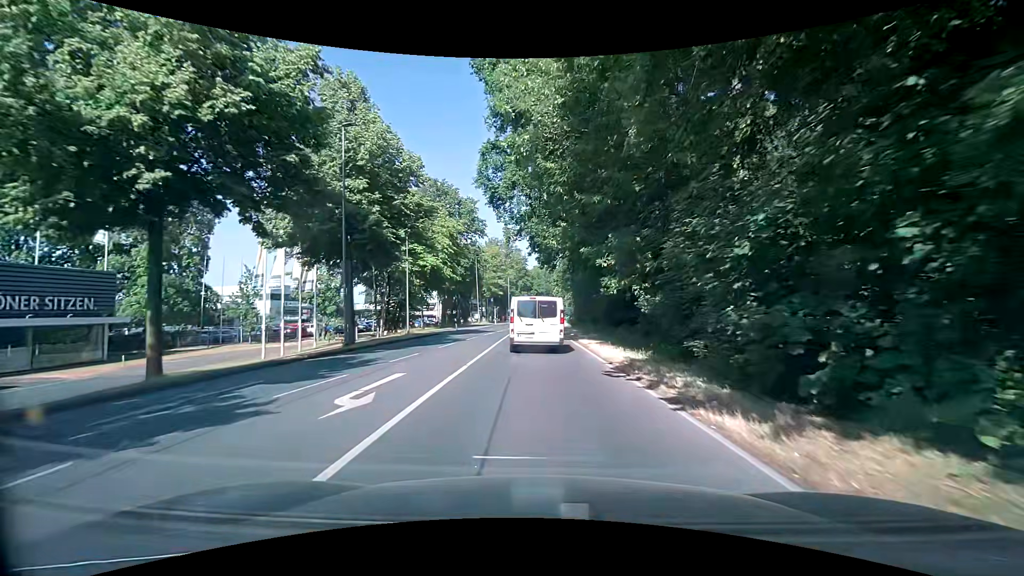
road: secondary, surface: asphalt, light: Day
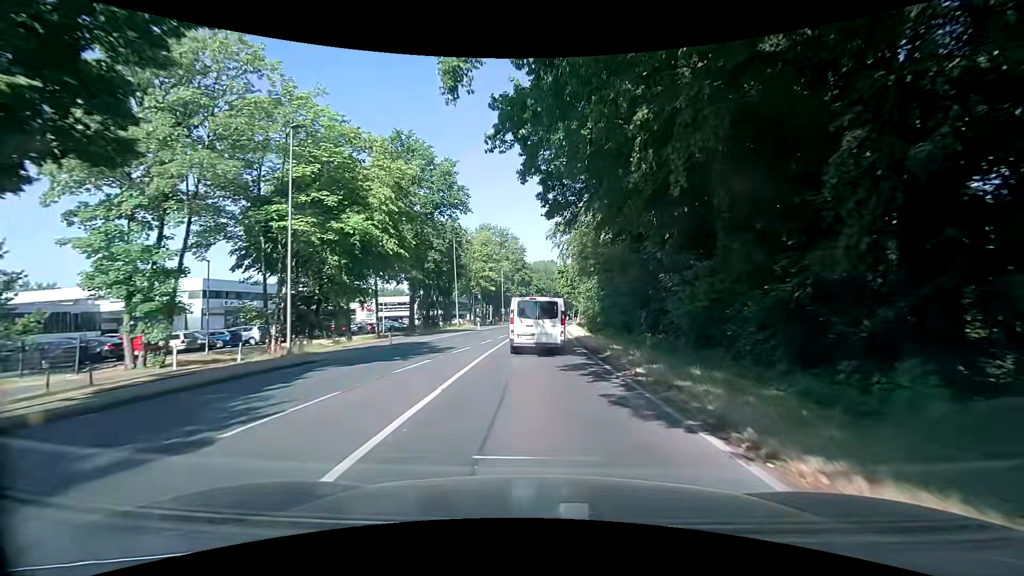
(0.0, +20.8) m; 0°
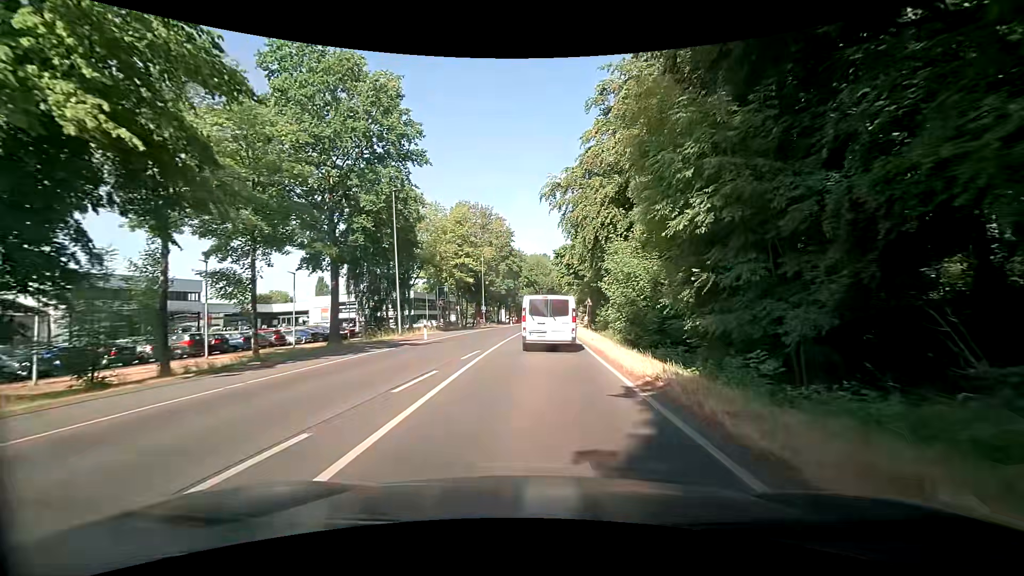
(-0.3, +21.1) m; +1°
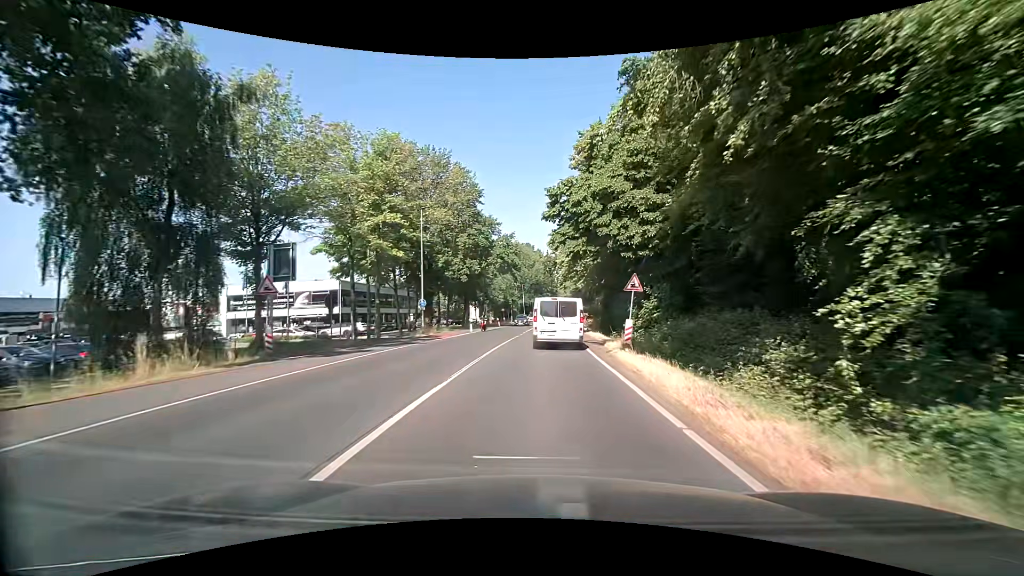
(+0.1, +29.5) m; +2°
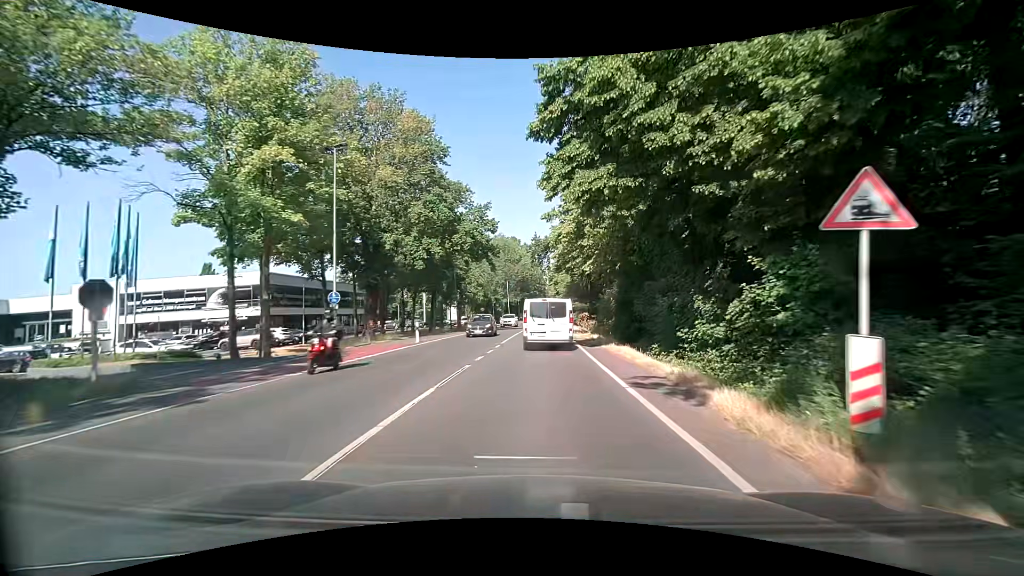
(+0.1, +15.4) m; +1°
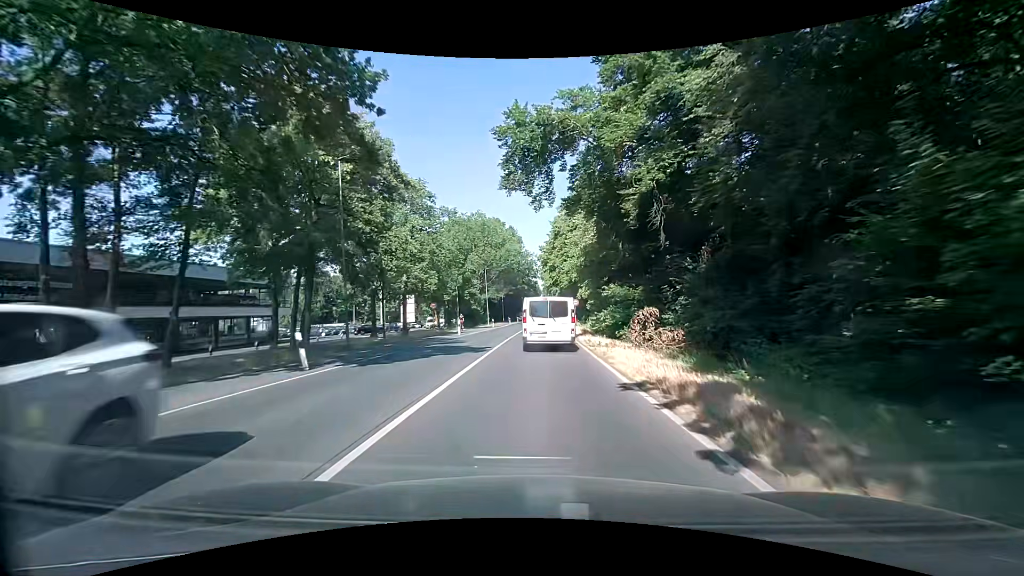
(+0.8, +31.6) m; +2°
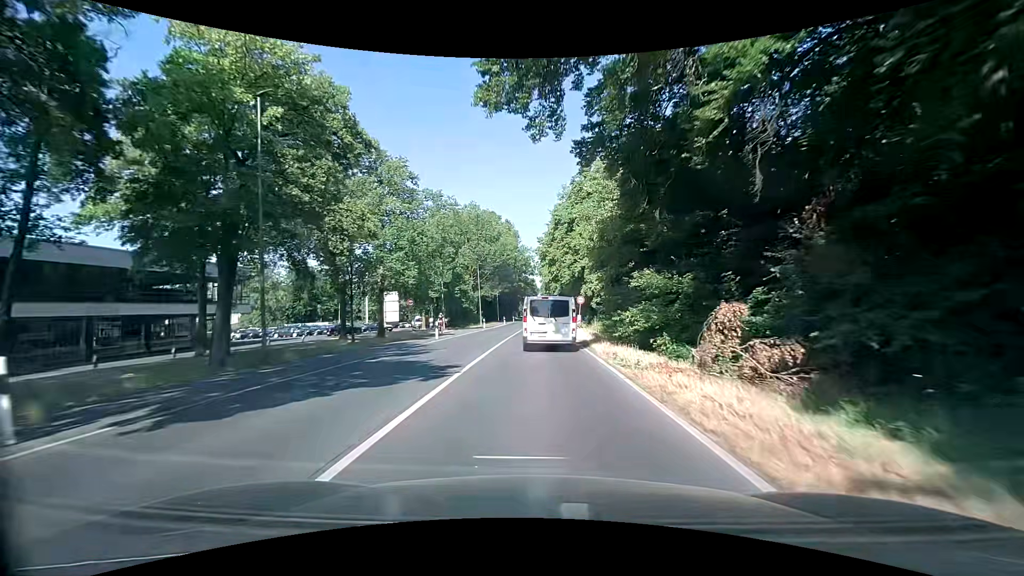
(0.0, +7.9) m; +1°
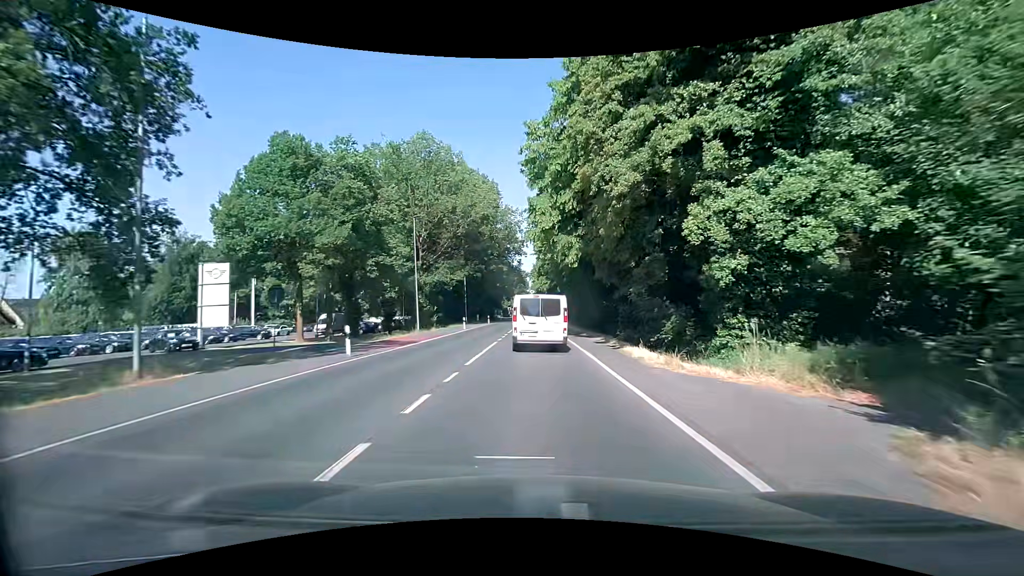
(-0.3, +38.9) m; 0°
(0, +10) (0, +20) (0, +30) (0, +40) (0, +50) (0, +60) (0, +70) (0, +80) (0, +90) (0, +100) m
